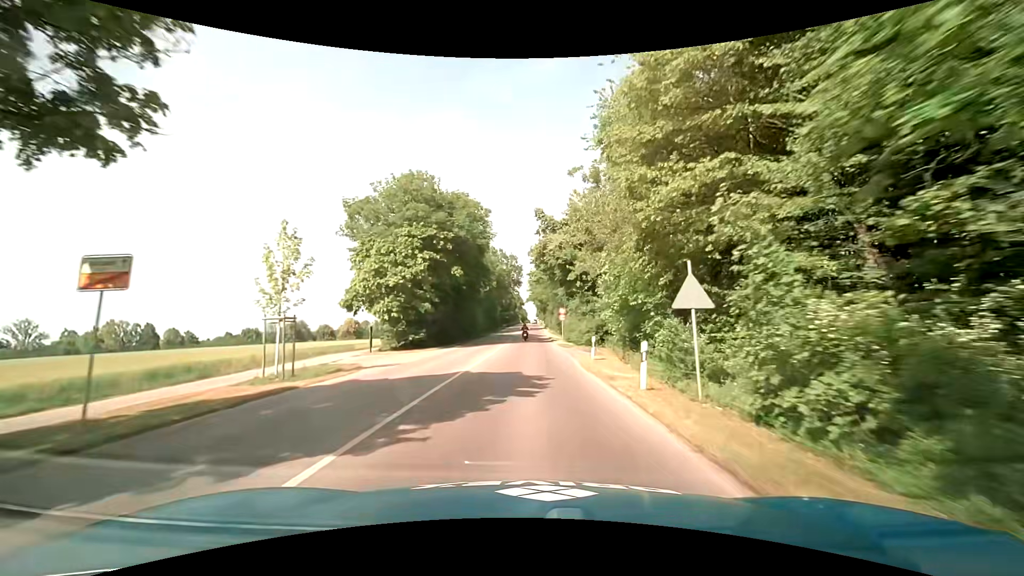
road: tertiary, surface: asphalt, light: Day
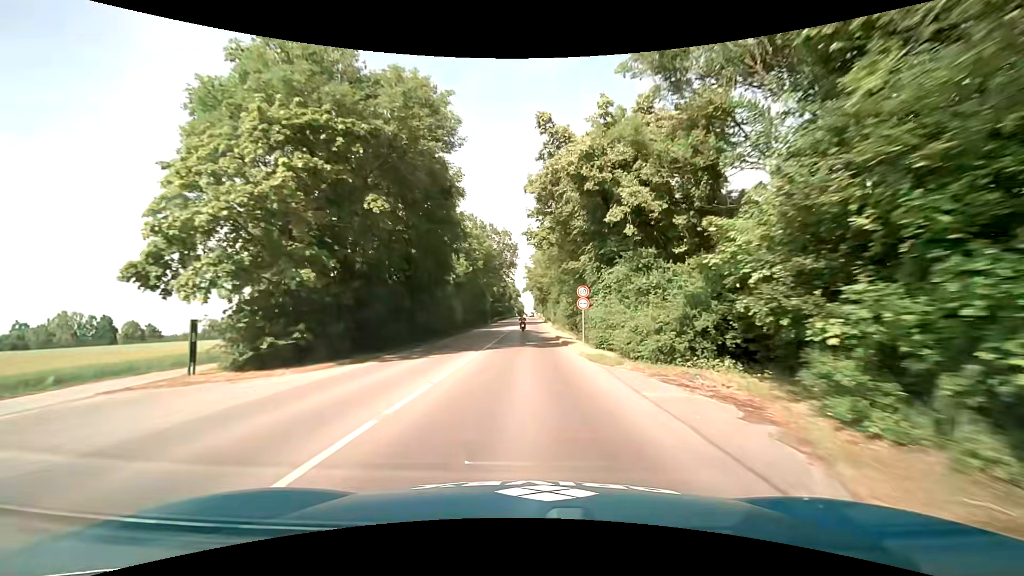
(0.0, +19.5) m; 0°
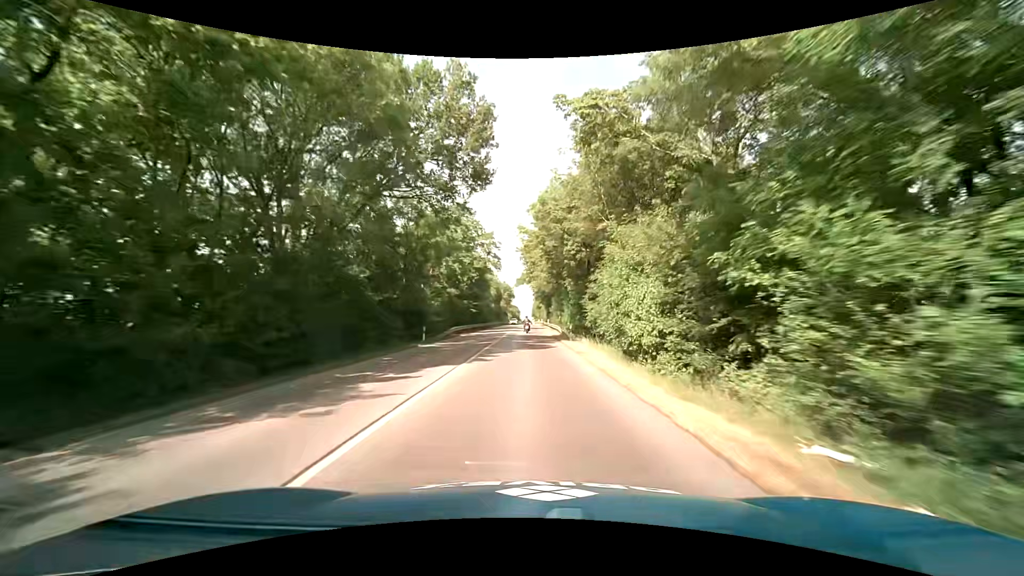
(-0.1, +49.9) m; -1°
(0, +10) (0, +20) (+1, +30) (+1, +40) (+1, +50) (+1, +60) (+1, +70) (+2, +80) (+2, +90) (+2, +100) m
